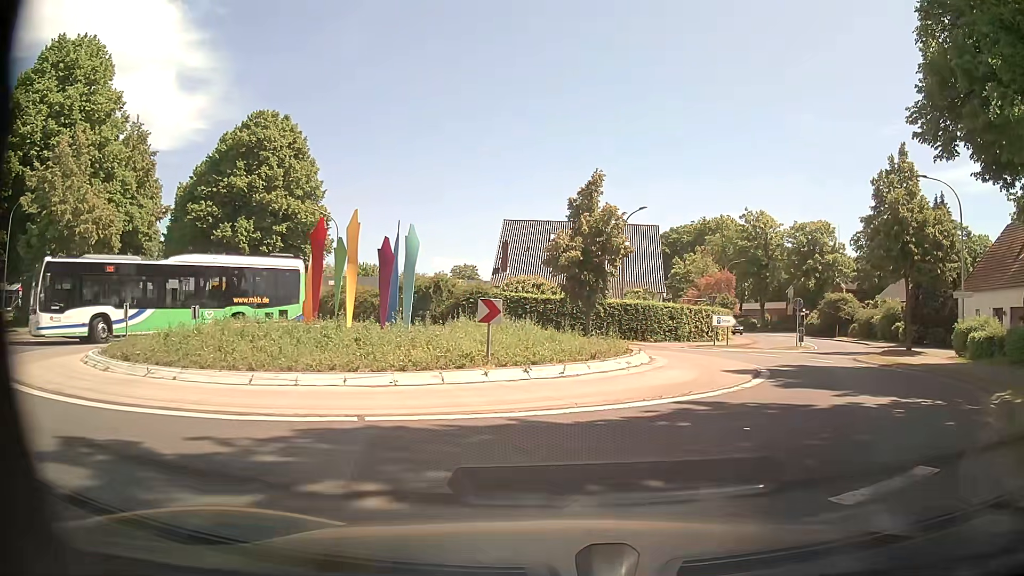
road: primary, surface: asphalt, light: Day
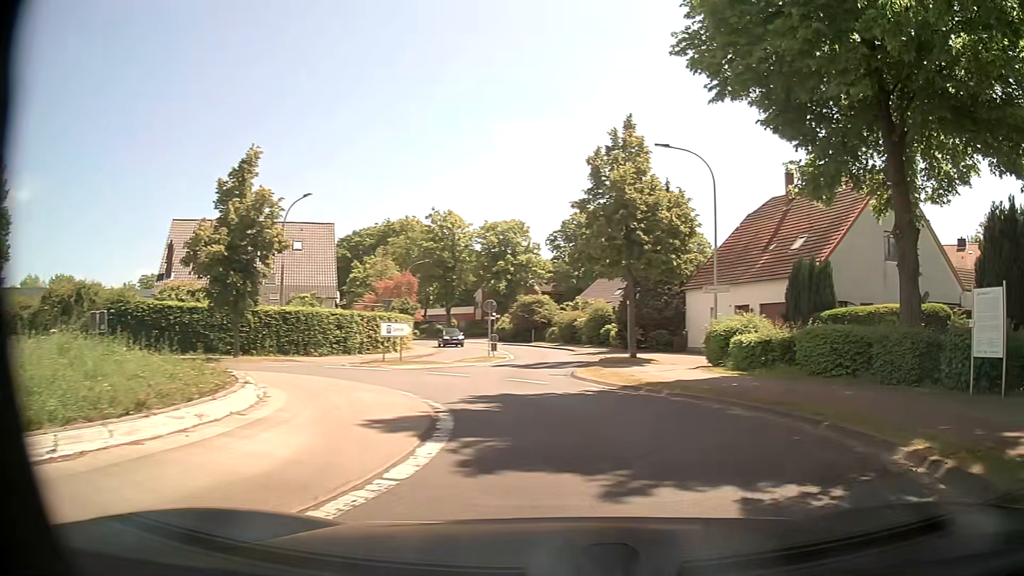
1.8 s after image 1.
(+1.1, +6.5) m; +26°
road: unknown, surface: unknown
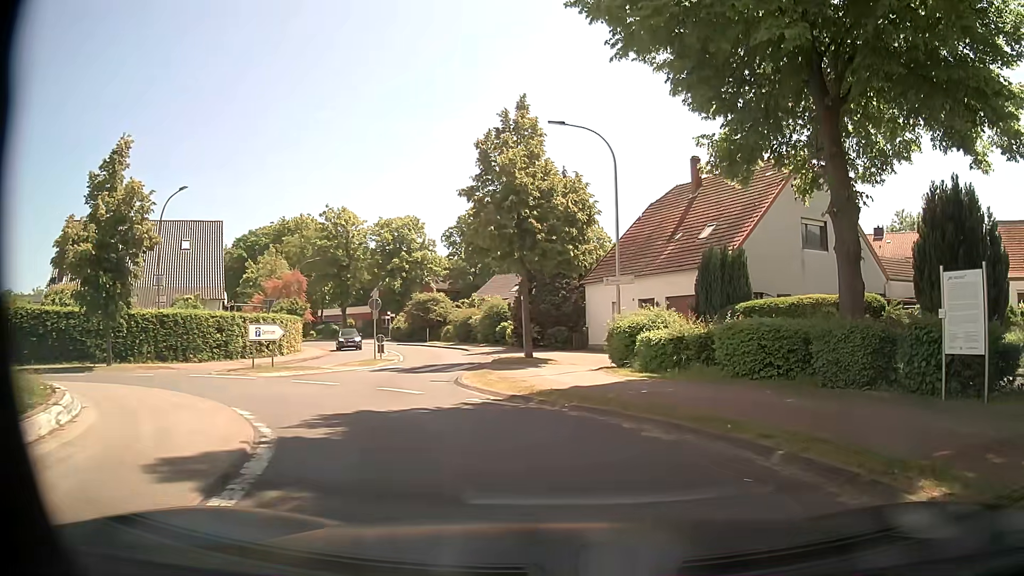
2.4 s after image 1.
(+0.2, +2.5) m; +9°
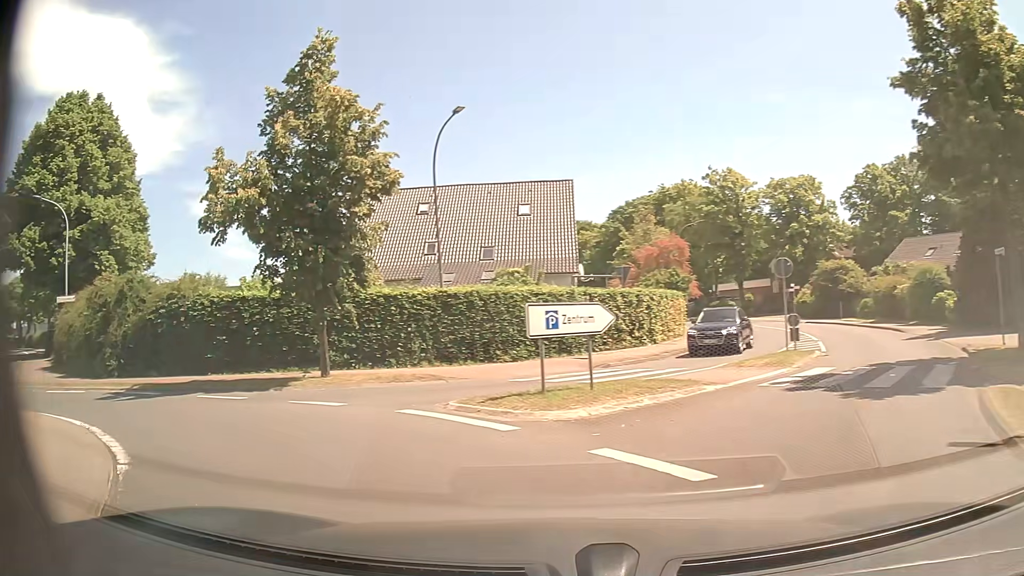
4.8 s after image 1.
(-2.1, +10.8) m; -33°
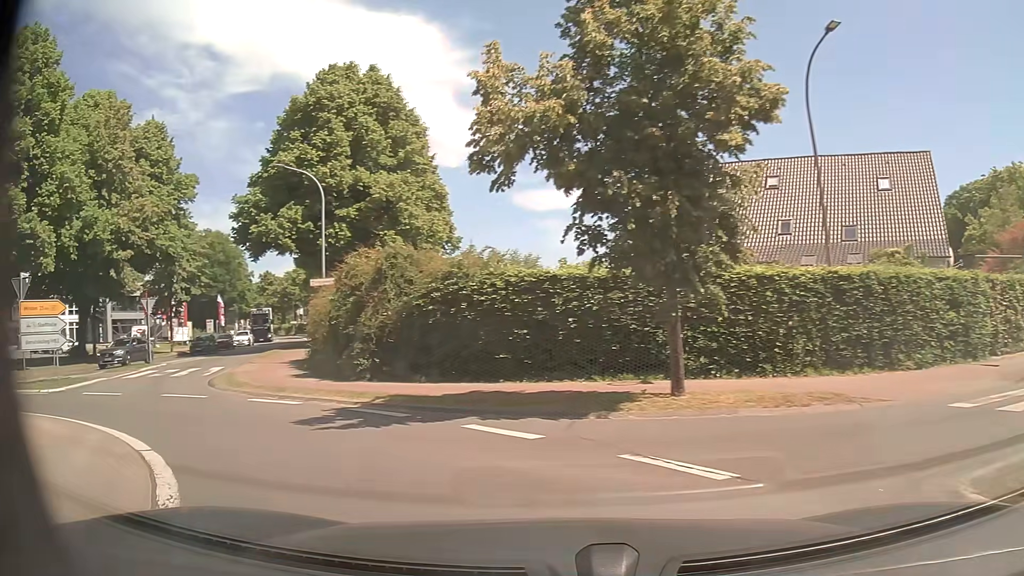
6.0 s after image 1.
(-1.3, +5.5) m; -27°
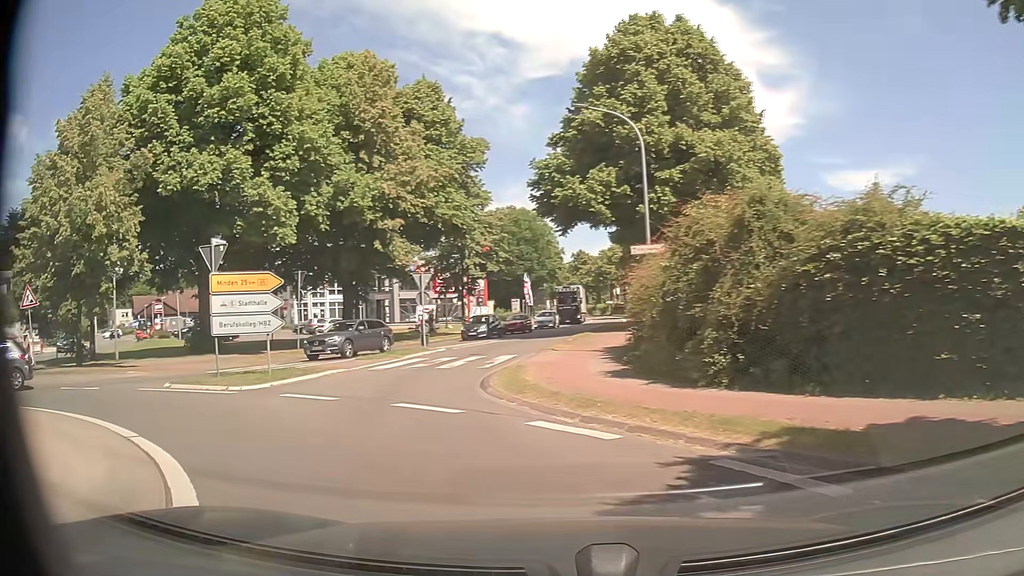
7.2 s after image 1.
(-1.4, +5.5) m; -26°
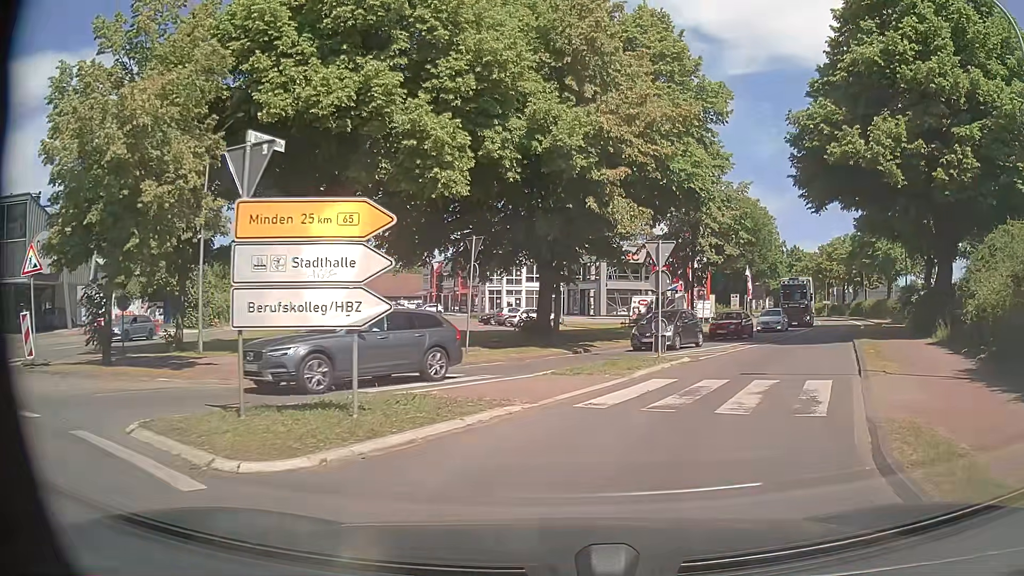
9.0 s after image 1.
(-2.6, +9.3) m; -19°
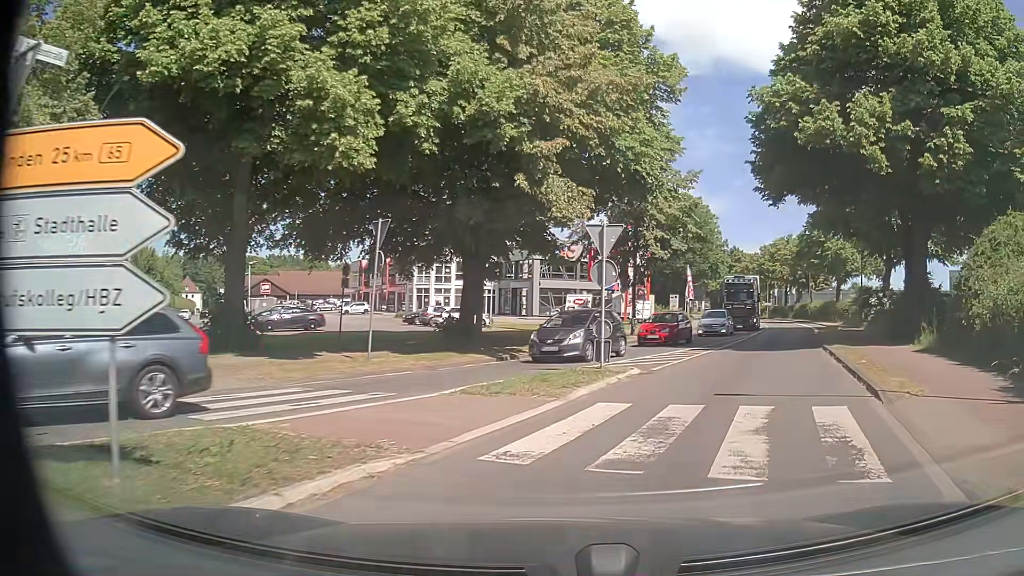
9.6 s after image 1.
(+0.1, +3.7) m; +5°
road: primary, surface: asphalt
(+2, +10) (+5, +19) (+9, +28) (+13, +38) (+16, +47) (+20, +56) (+23, +66) (+25, +76) (+28, +85) (+30, +95) m
